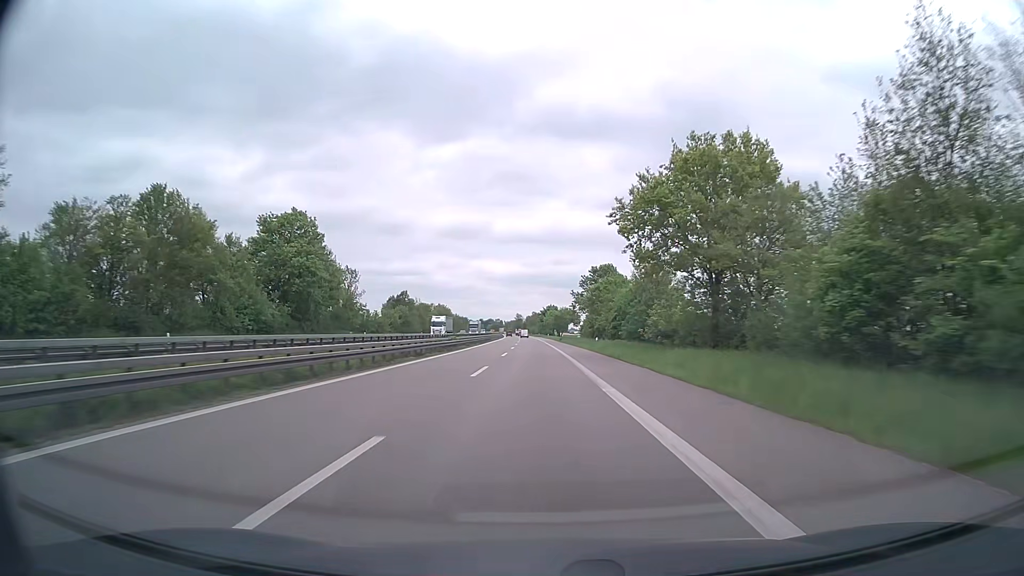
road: trunk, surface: asphalt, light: Day
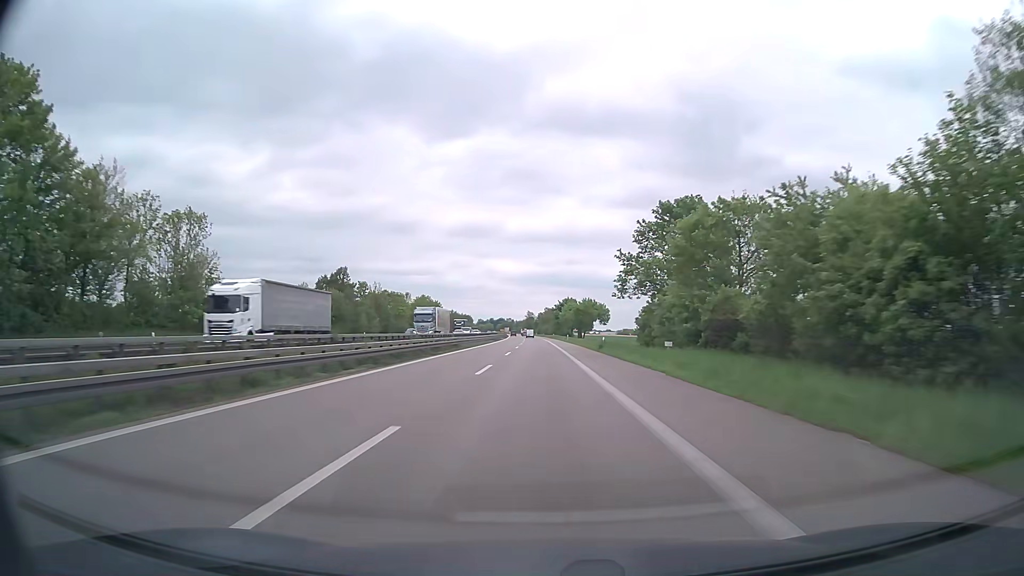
(-0.4, +53.2) m; -1°
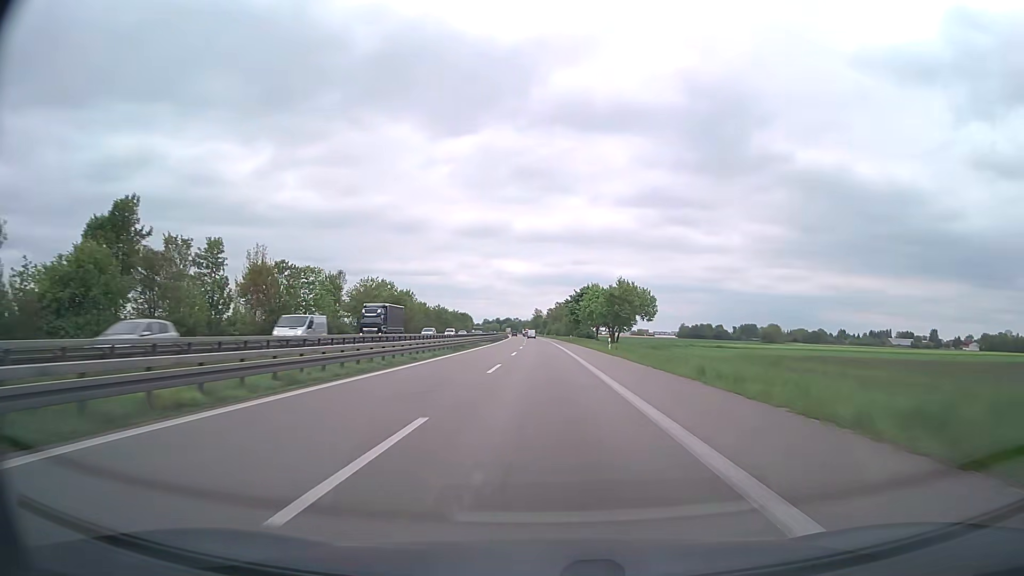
(-0.4, +53.0) m; -1°
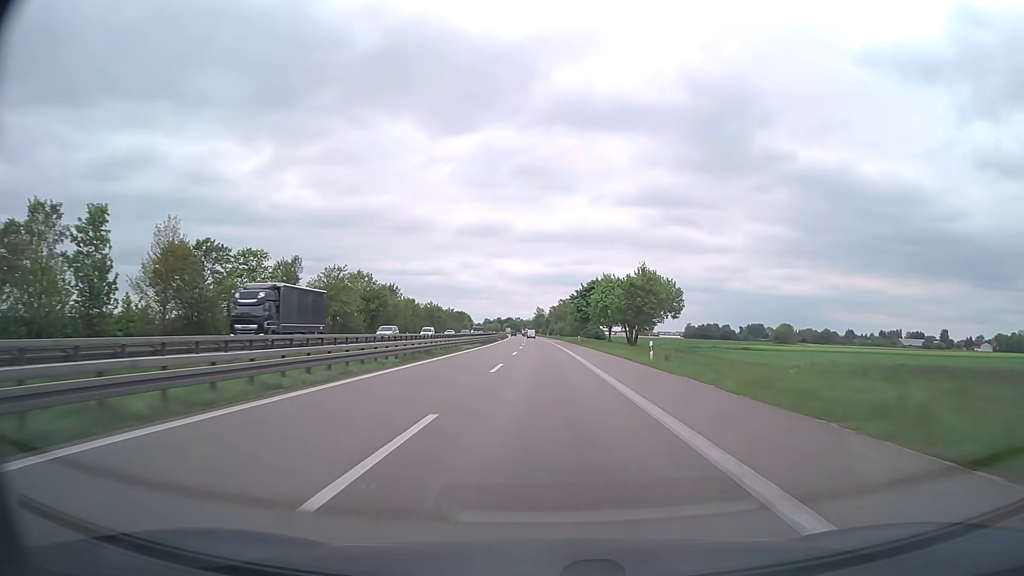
(0.0, +17.6) m; 0°
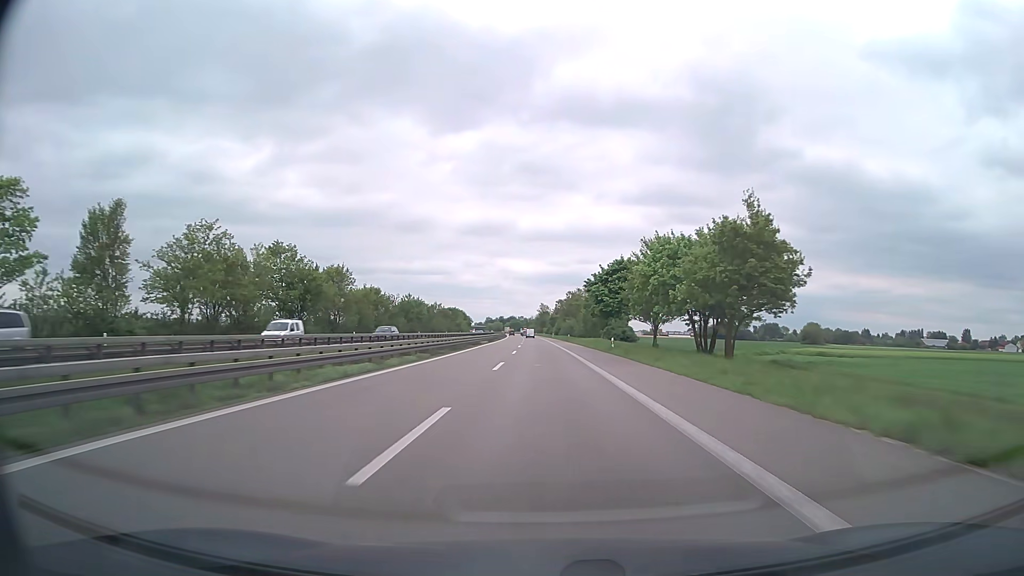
(-0.1, +35.2) m; 0°
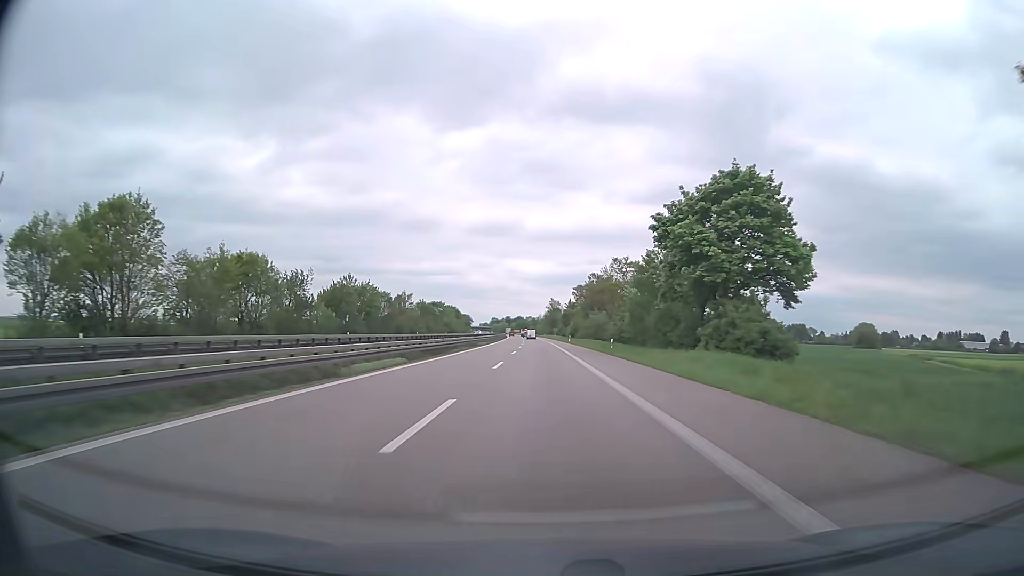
(-0.3, +52.5) m; -1°
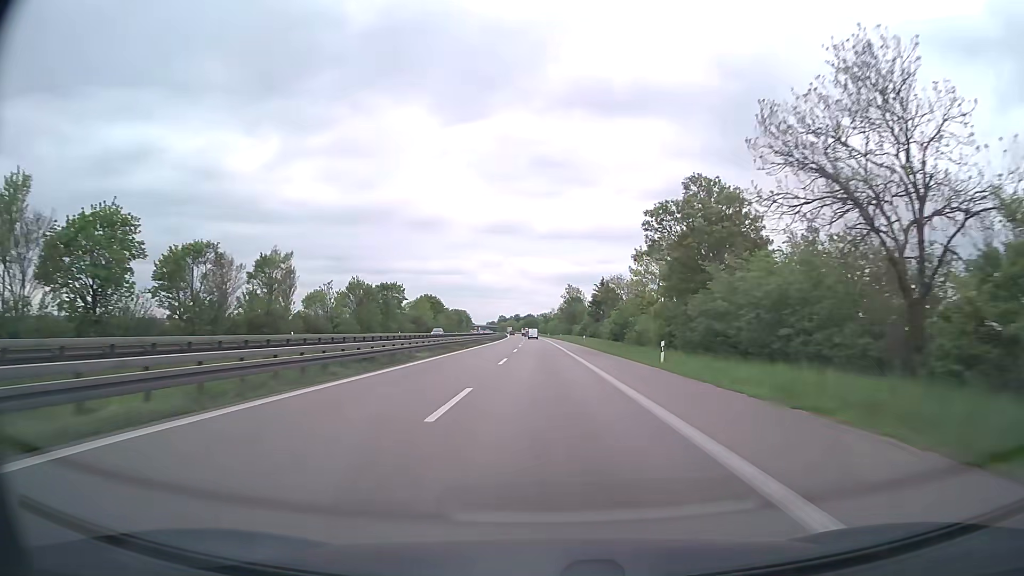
(-0.6, +69.5) m; -1°
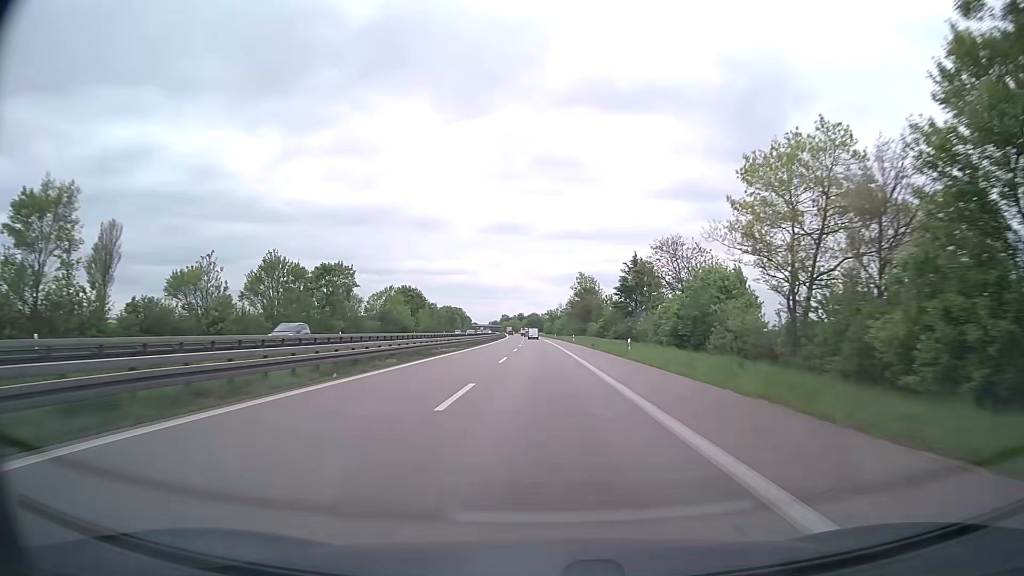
(-0.1, +34.6) m; 0°
(0, +10) (0, +20) (0, +30) (0, +40) (0, +50) (0, +60) (-1, +70) (-1, +80) (-1, +90) (-1, +100) m
